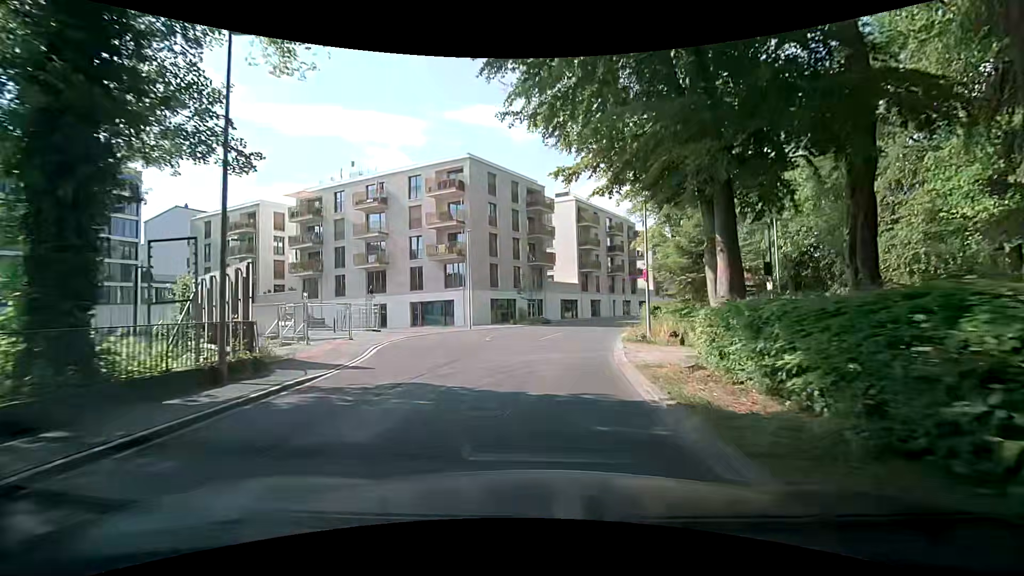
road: residential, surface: asphalt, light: Day
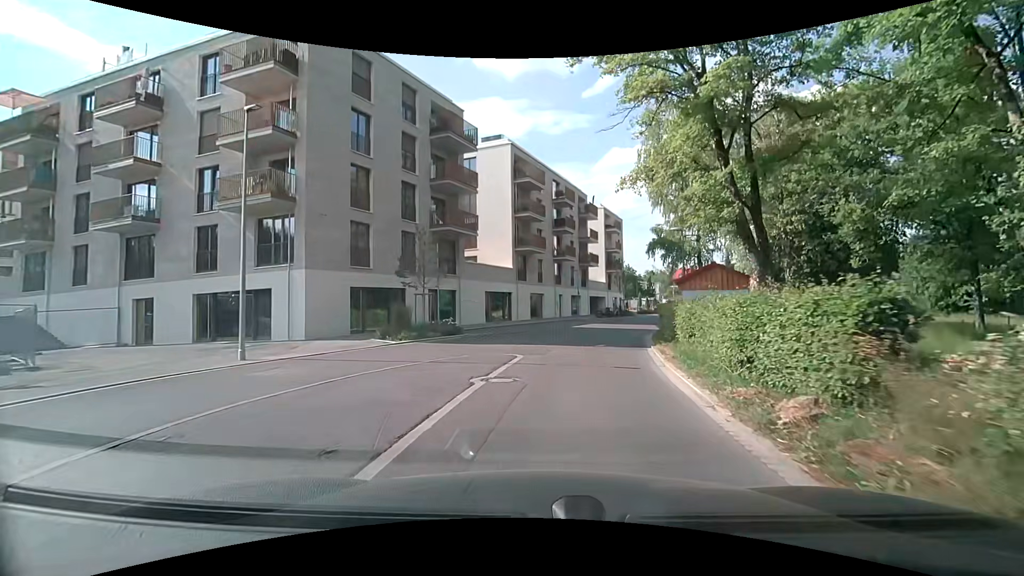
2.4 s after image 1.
(+1.2, +21.3) m; +7°
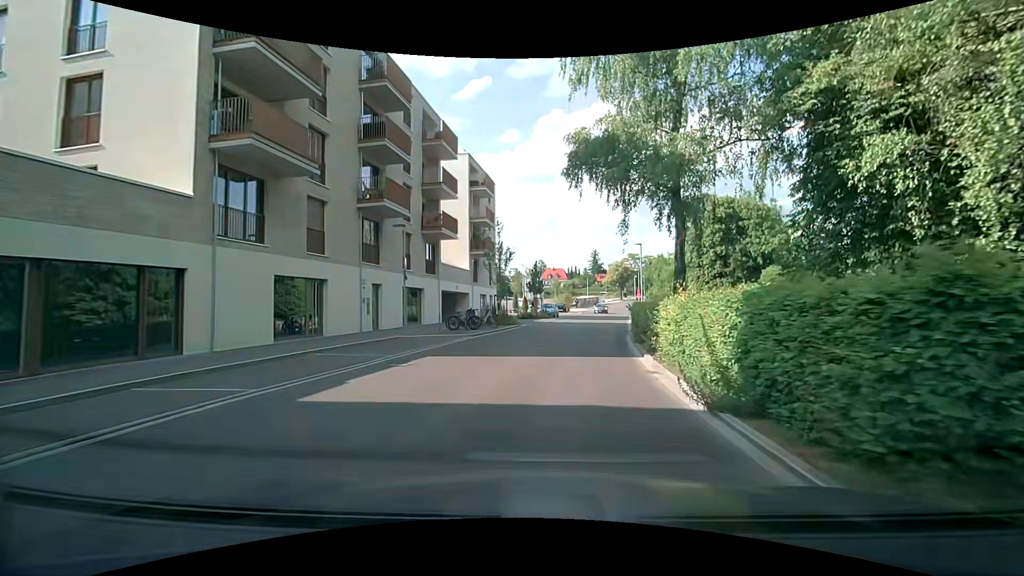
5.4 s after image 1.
(+3.5, +26.7) m; +15°
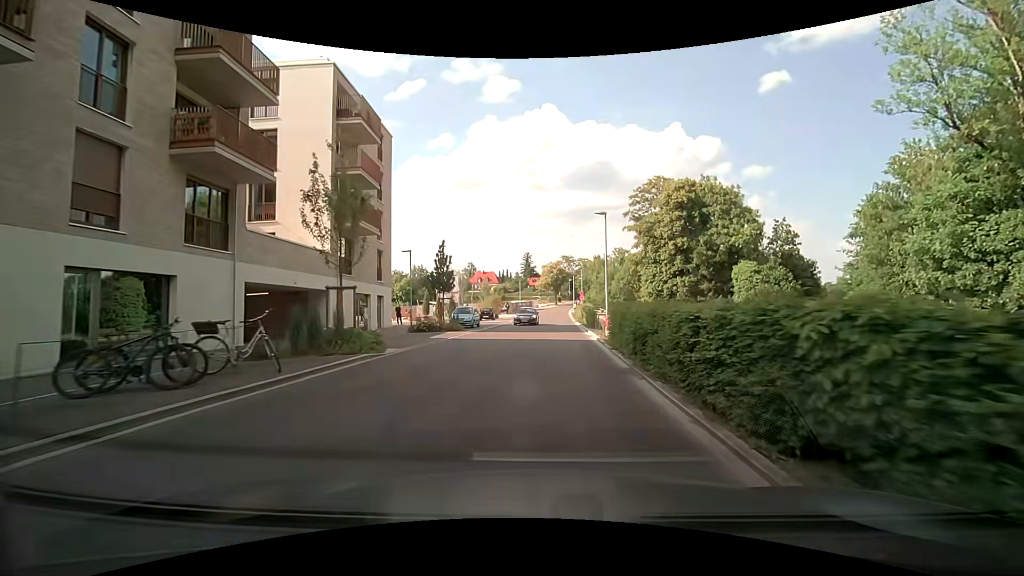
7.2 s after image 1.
(+1.4, +16.9) m; +8°
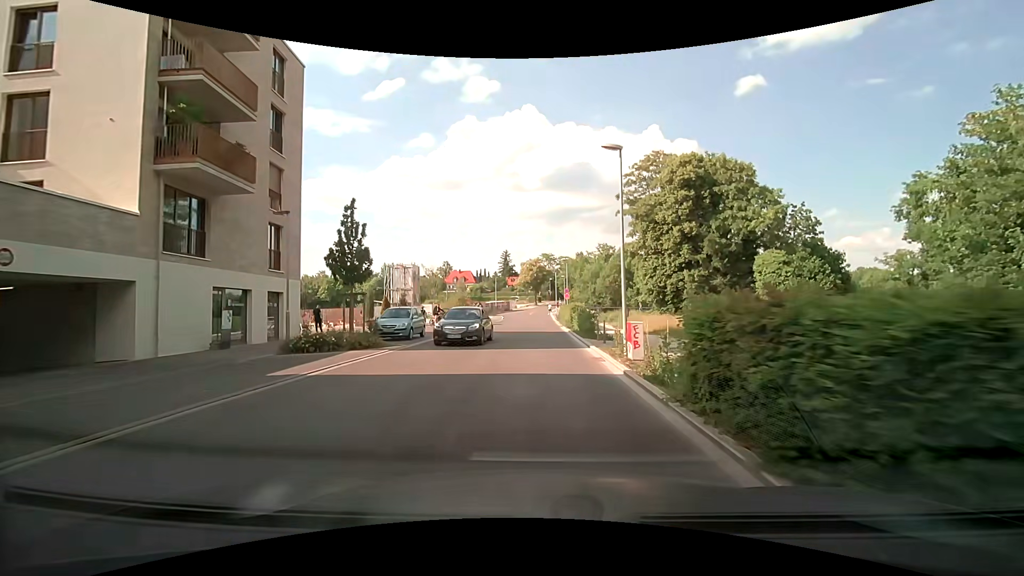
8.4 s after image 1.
(+0.4, +11.7) m; +3°
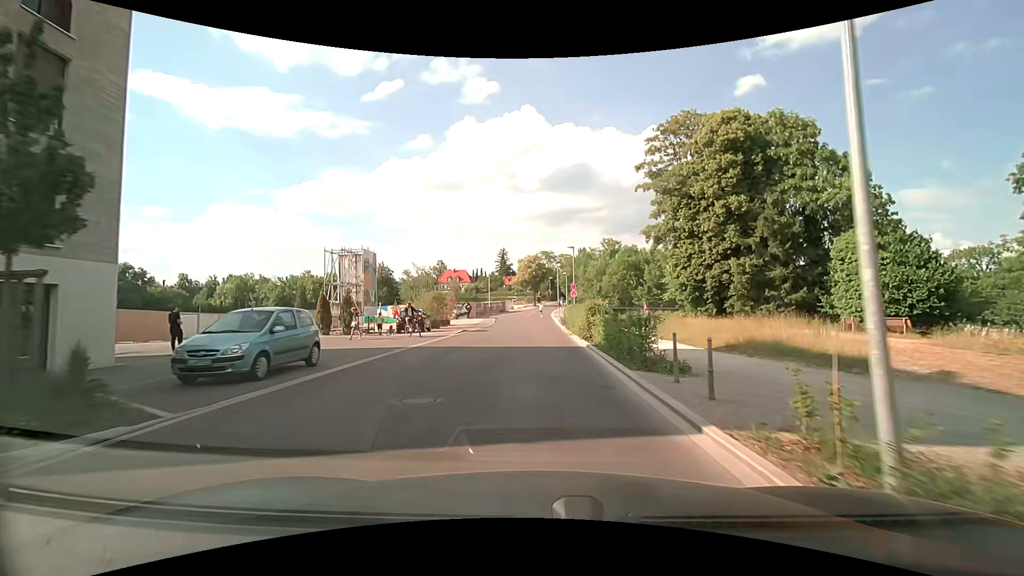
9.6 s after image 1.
(0.0, +12.0) m; +1°
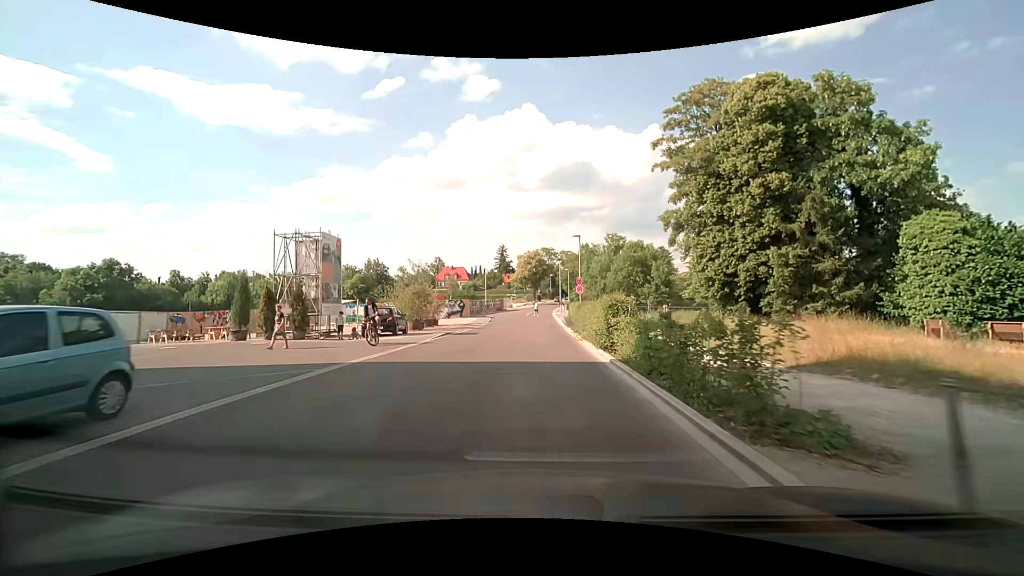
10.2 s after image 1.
(-0.1, +6.1) m; 0°
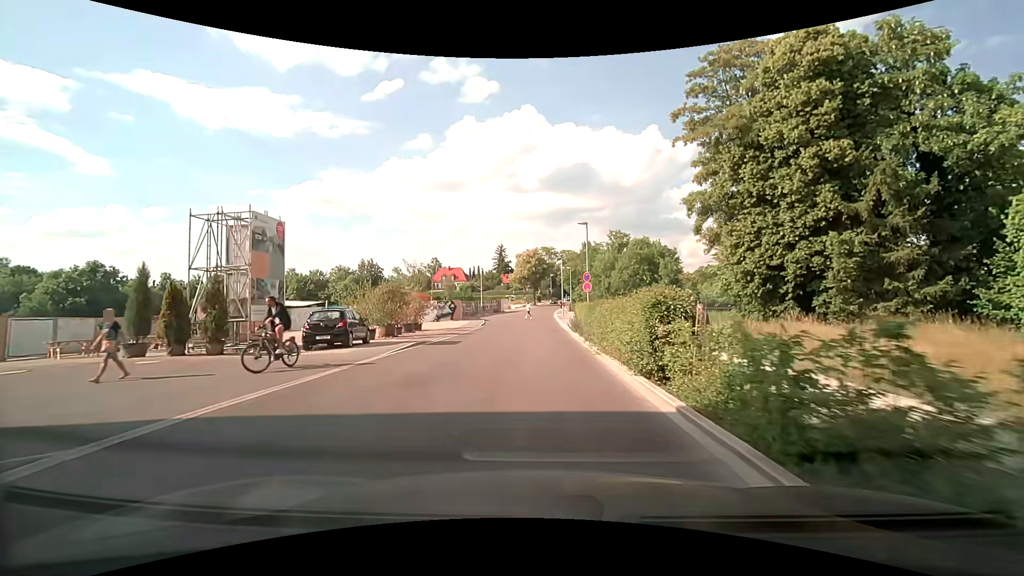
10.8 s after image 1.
(0.0, +6.1) m; 0°
(0, +10) (0, +20) (0, +30) (0, +40) (0, +50) (0, +60) (+1, +70) (+1, +80) (+2, +90) (+3, +100) m
